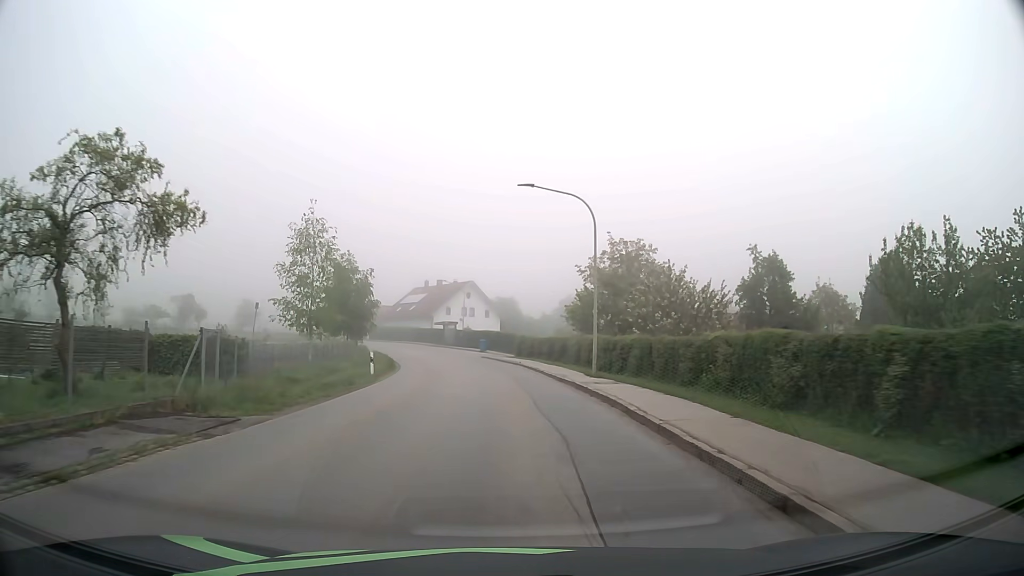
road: tertiary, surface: asphalt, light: Day
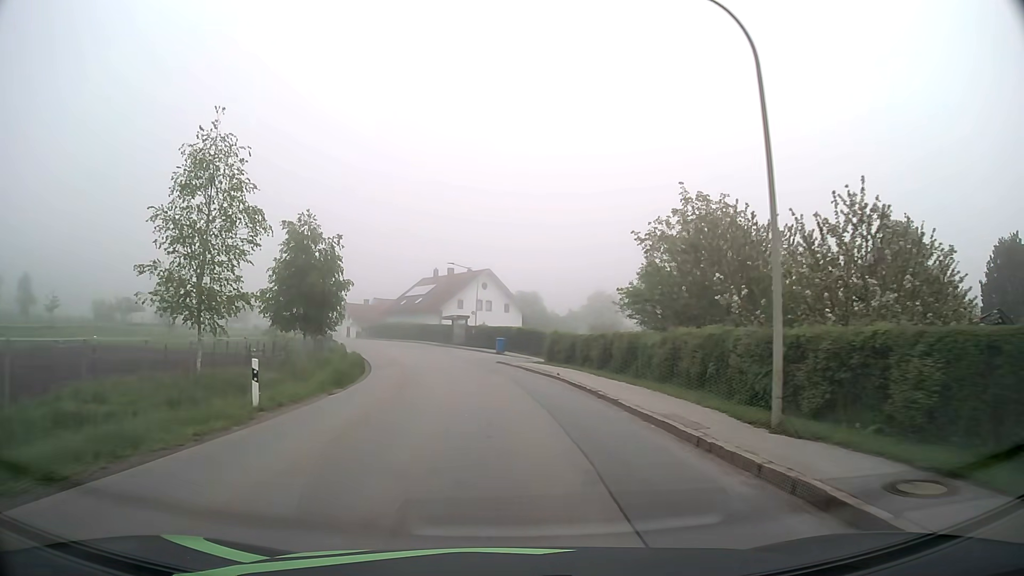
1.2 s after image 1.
(-0.2, +15.8) m; -2°
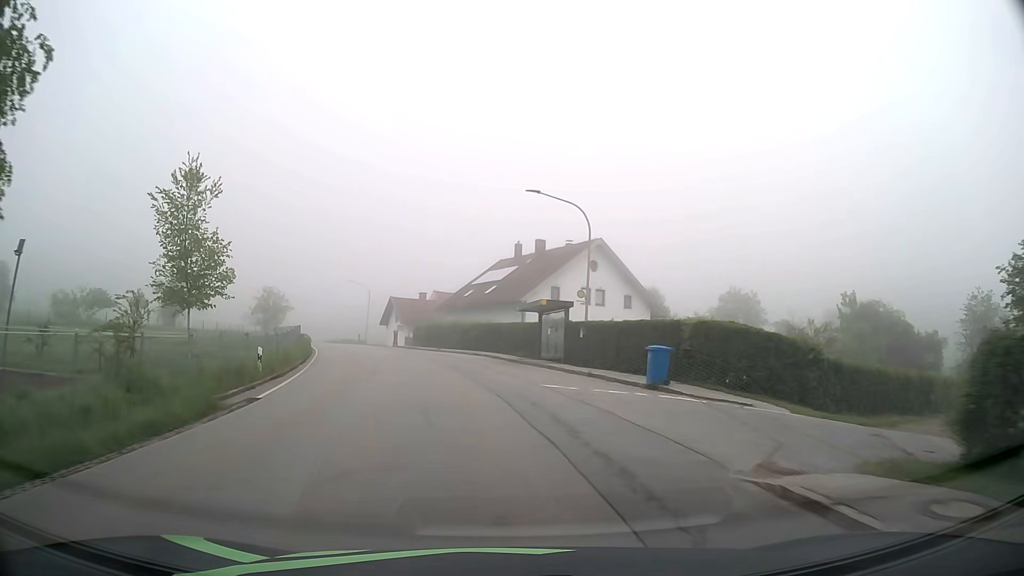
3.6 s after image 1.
(-1.7, +31.2) m; -8°
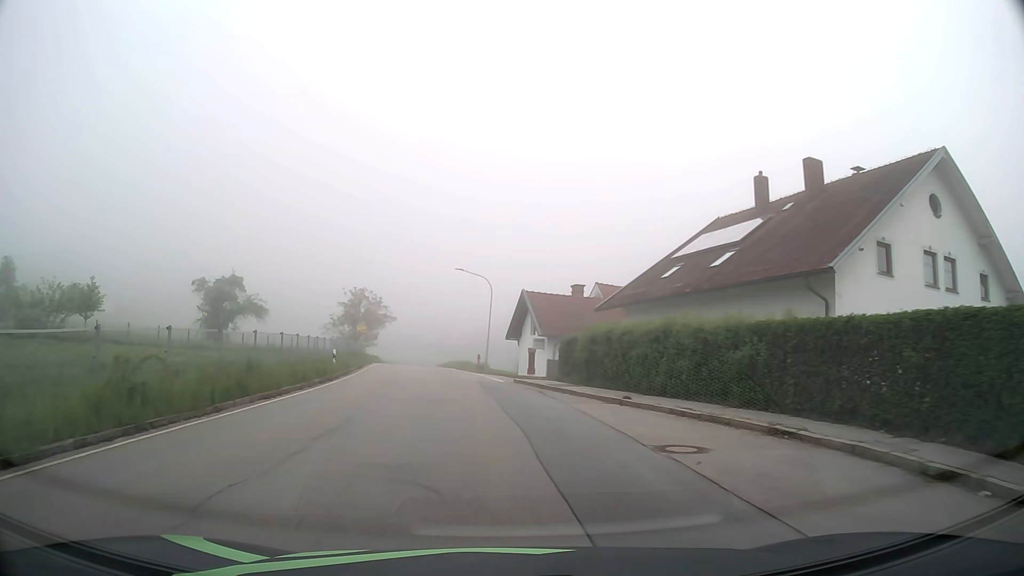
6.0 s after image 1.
(-3.6, +30.4) m; -13°
(0, +10) (-1, +20) (-2, +30) (-4, +40) (-5, +50) (-7, +60) (-9, +69) (-10, +79) (-11, +89) (-12, +99) m
